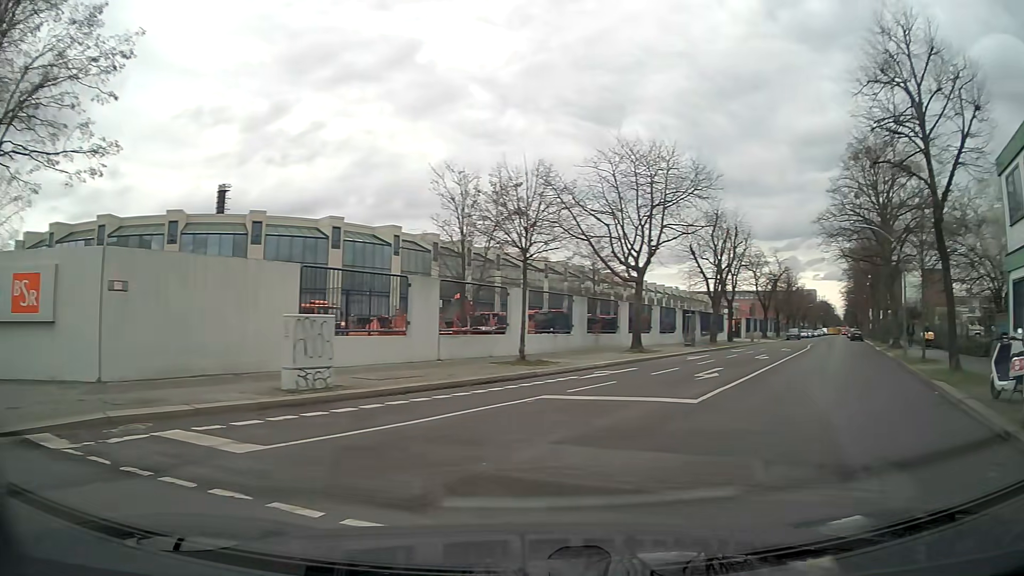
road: residential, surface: asphalt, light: Day
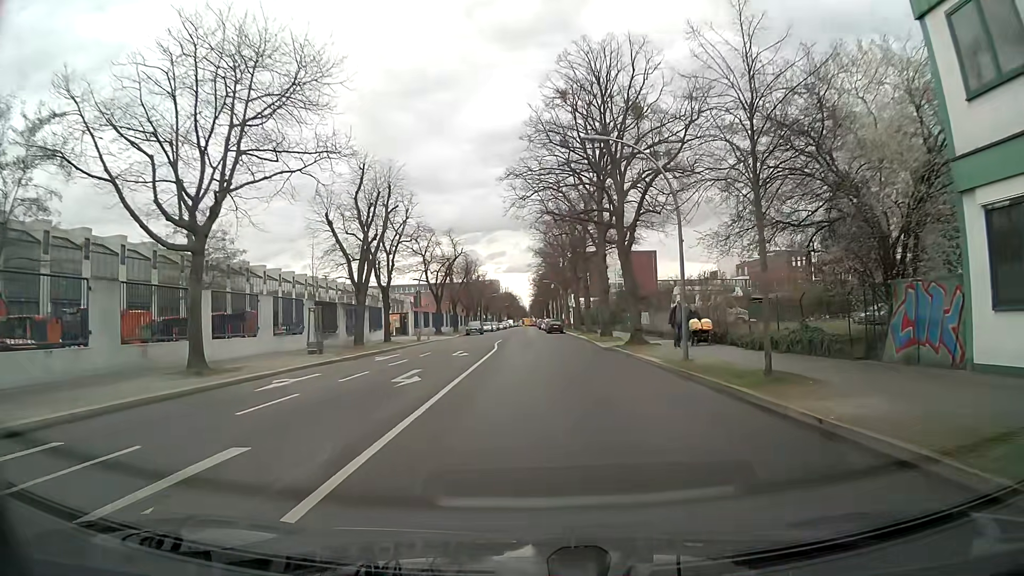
(+5.3, +14.5) m; +27°
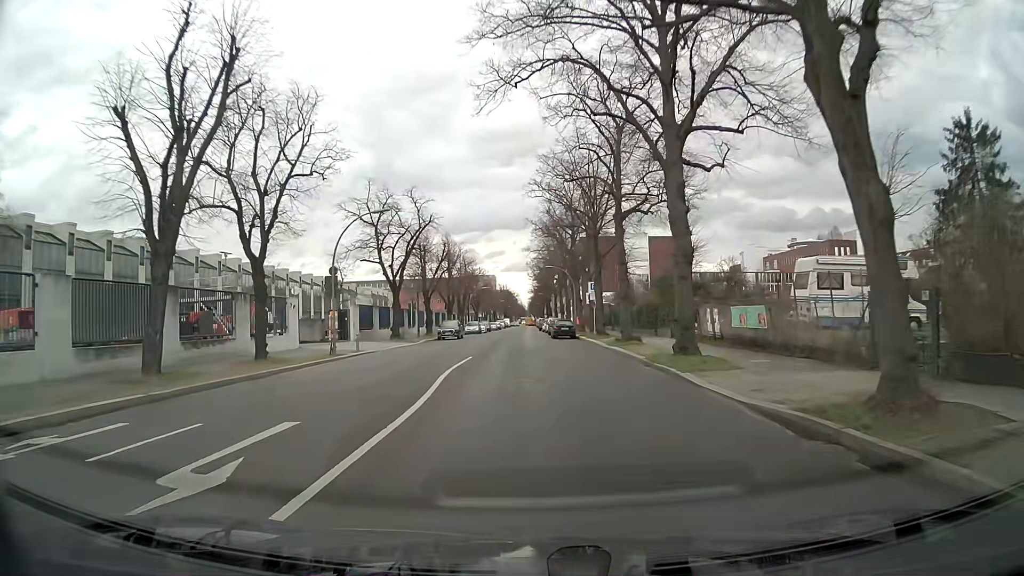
(+0.1, +22.3) m; 0°
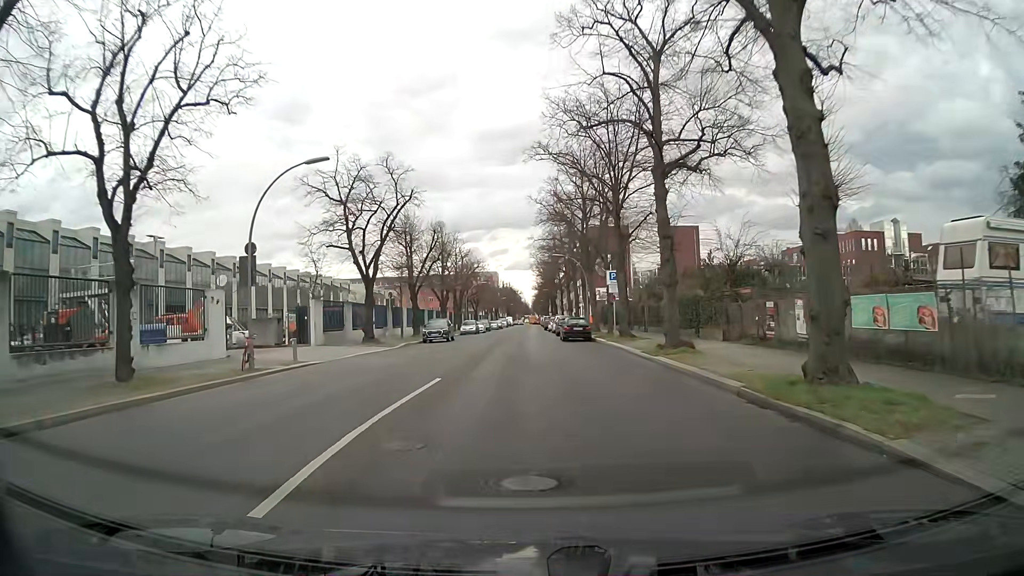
(-0.1, +9.6) m; -1°
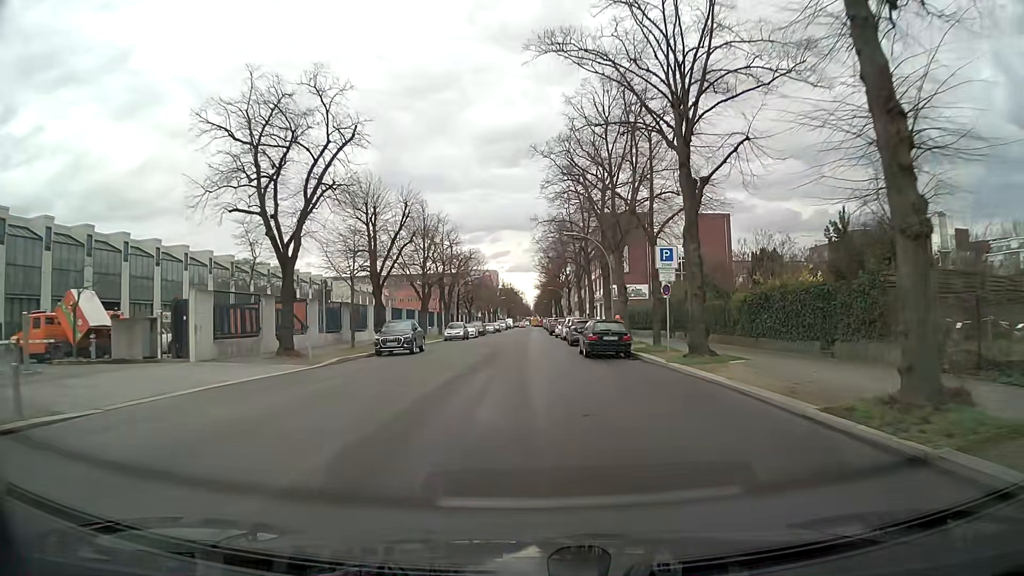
(-0.1, +14.7) m; 0°
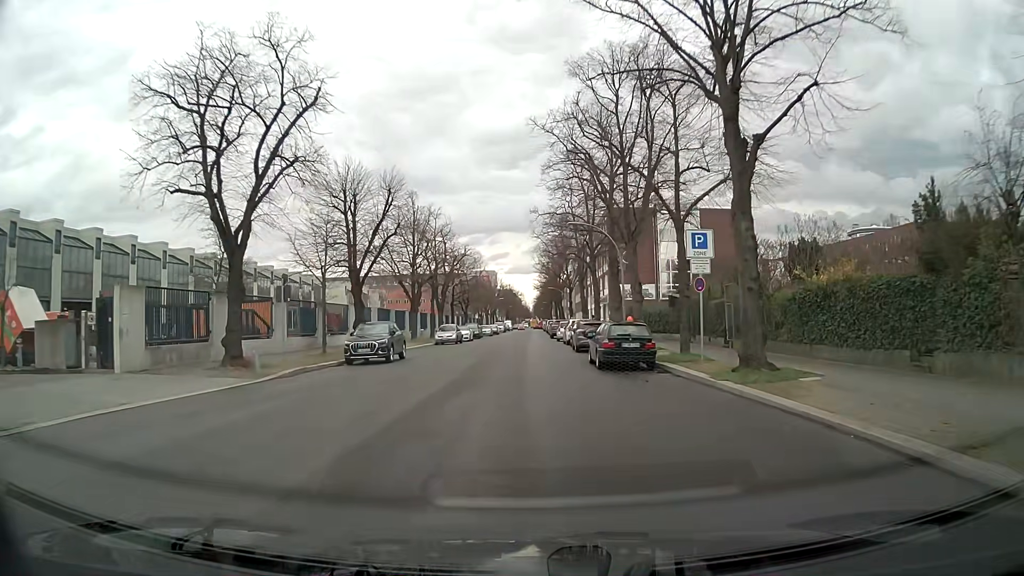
(0.0, +5.0) m; 0°
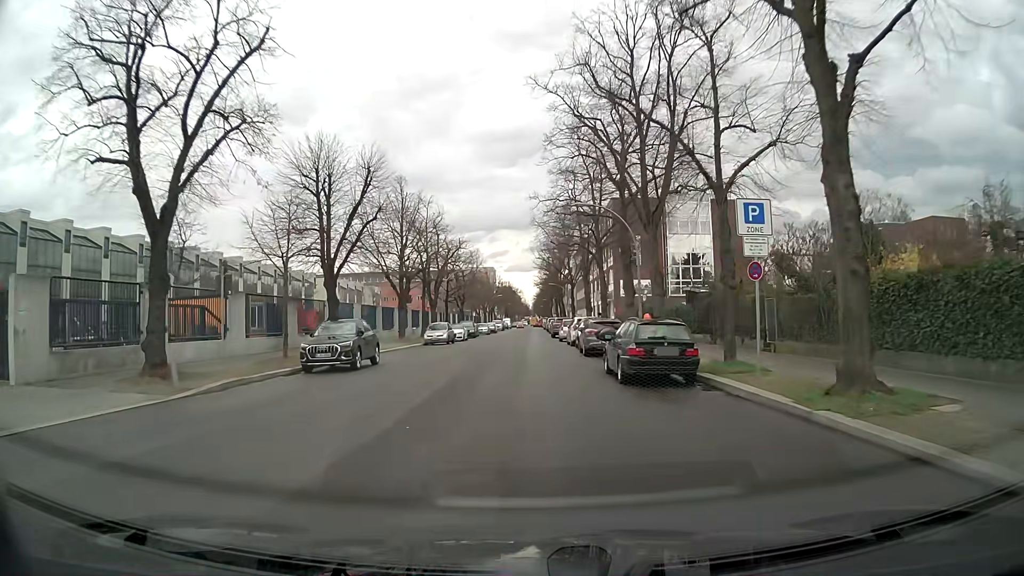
(0.0, +5.0) m; +1°
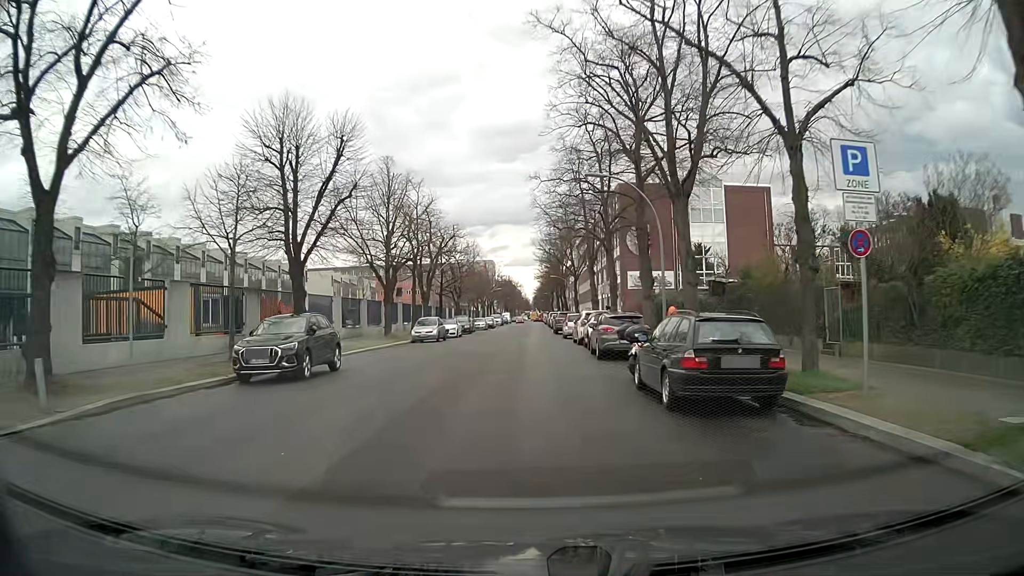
(-0.1, +5.0) m; -1°
(0, +10) (0, +20) (0, +30) (0, +40) (0, +50) (0, +60) (+1, +70) (+1, +80) (+1, +90) (+1, +100) m
